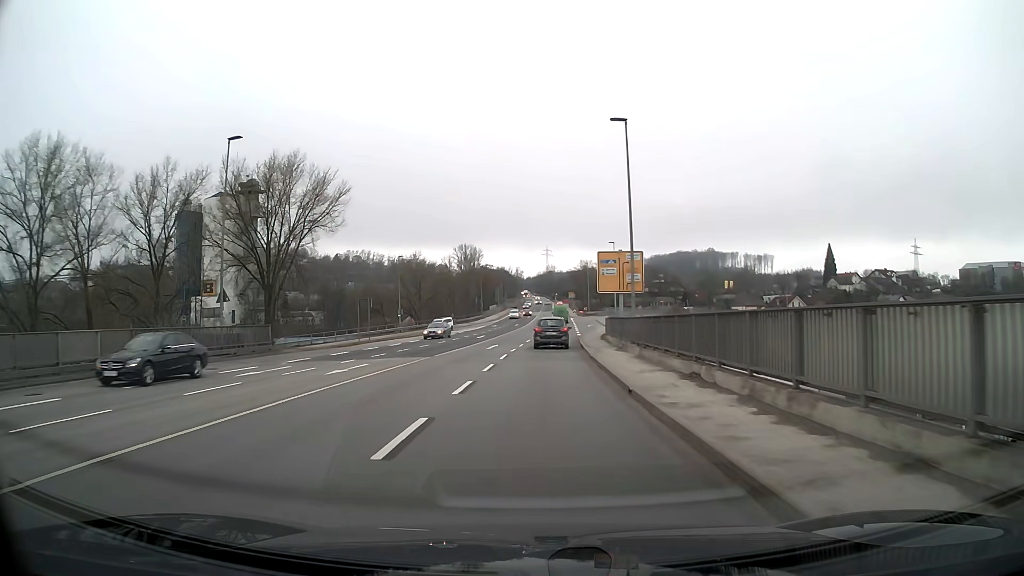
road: primary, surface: asphalt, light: Day
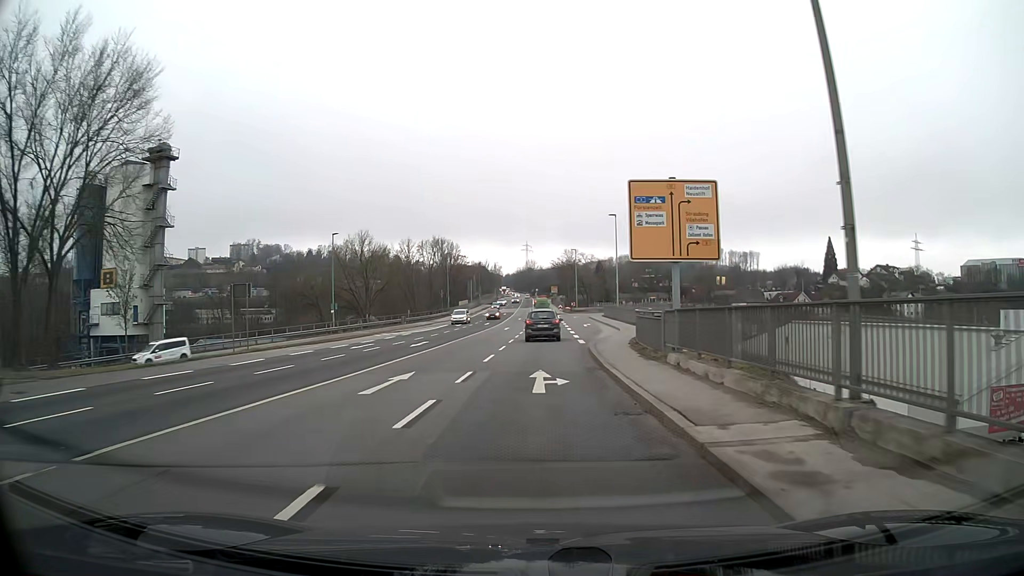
(+0.3, +22.3) m; +1°
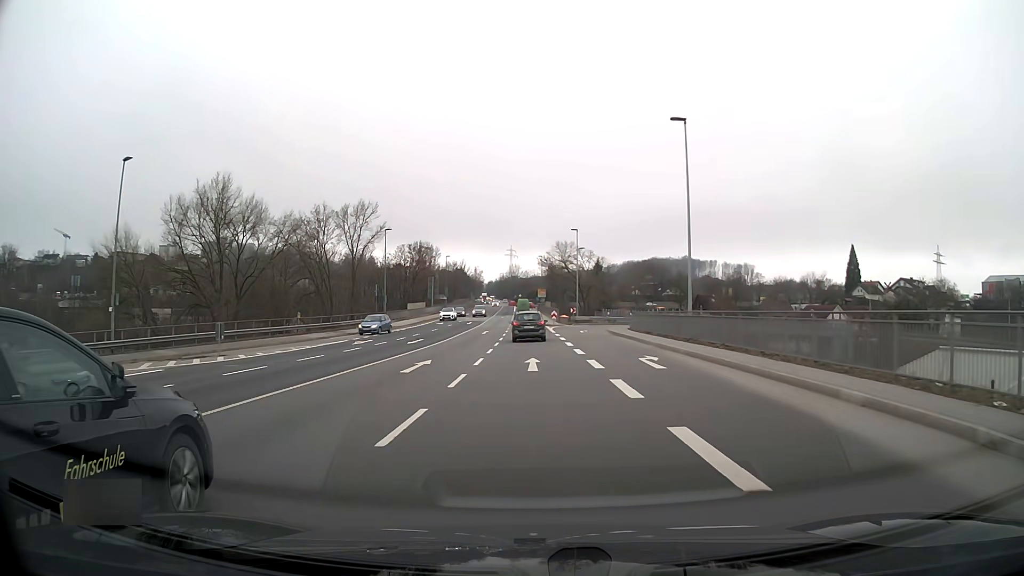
(+0.6, +37.1) m; +1°
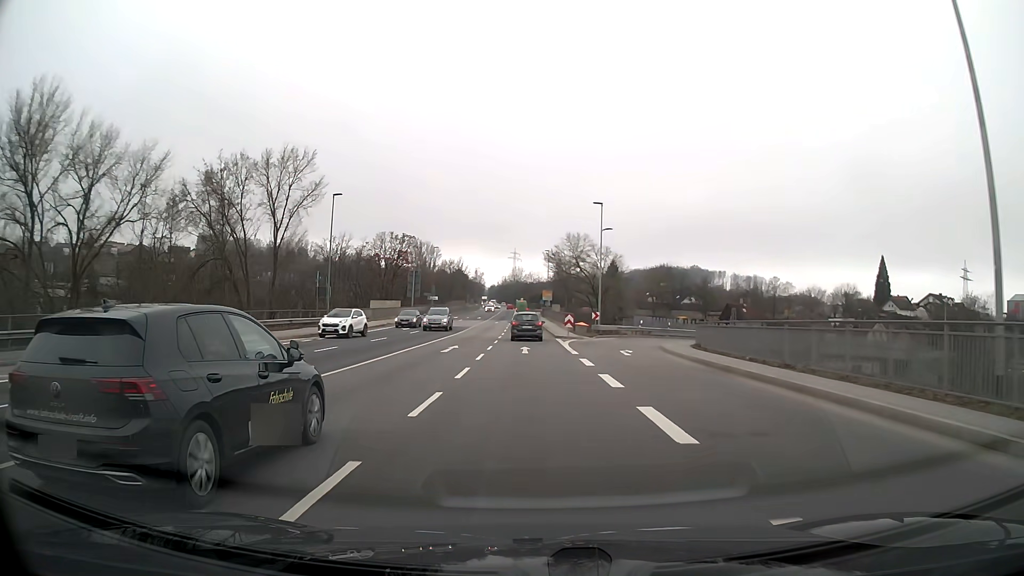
(0.0, +21.9) m; 0°
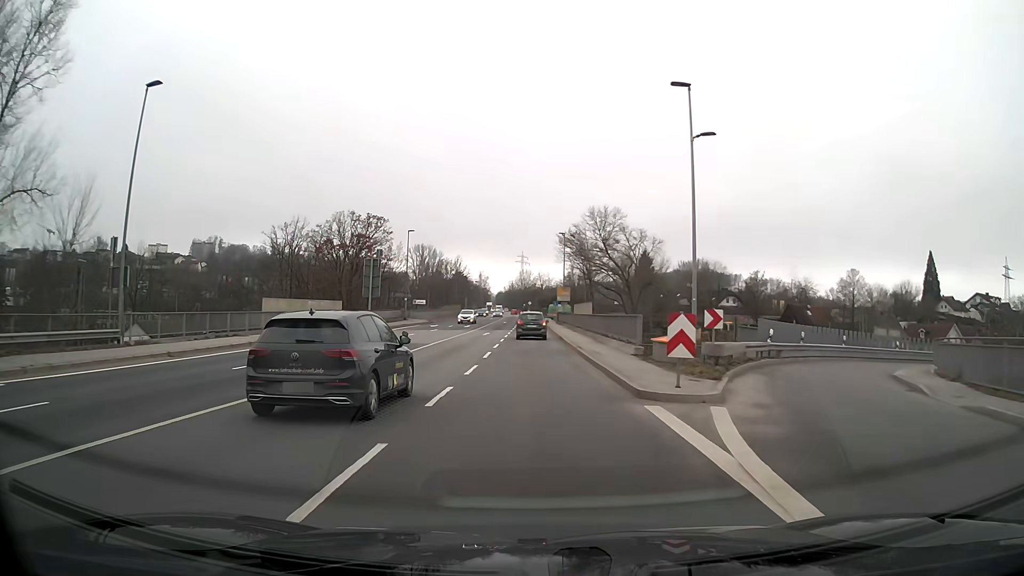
(-0.2, +29.2) m; -1°
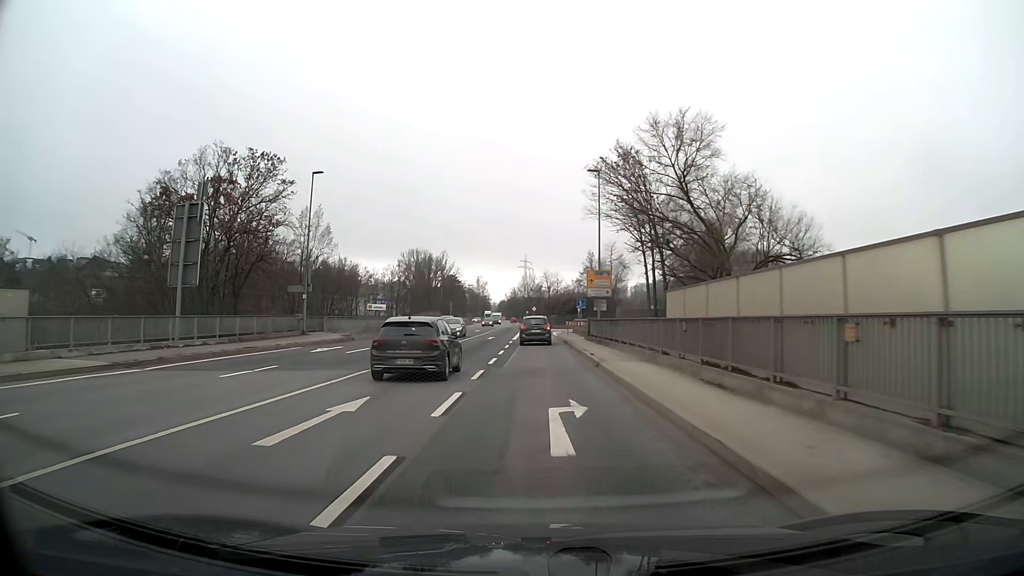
(-0.3, +37.4) m; -1°
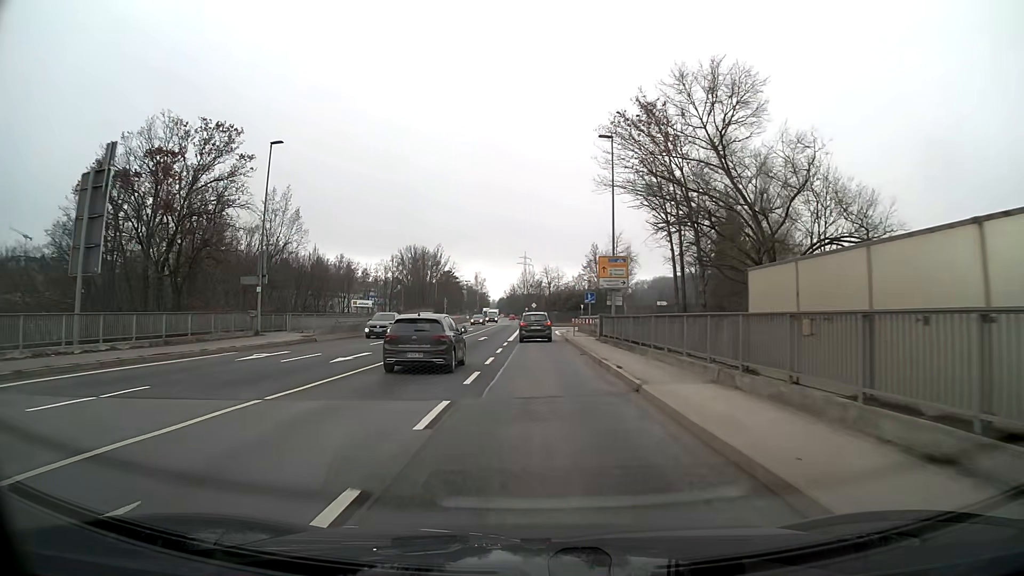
(0.0, +7.5) m; -1°
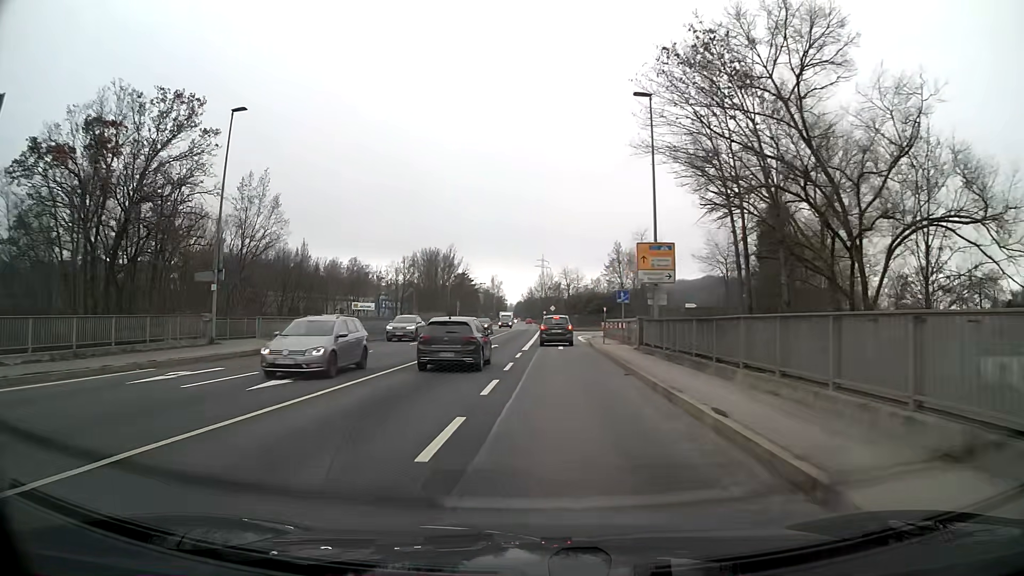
(-0.1, +7.3) m; -1°
(0, +10) (-1, +20) (-1, +30) (-1, +40) (-1, +50) (0, +60) (0, +70) (0, +80) (+1, +90) (+1, +100) m
